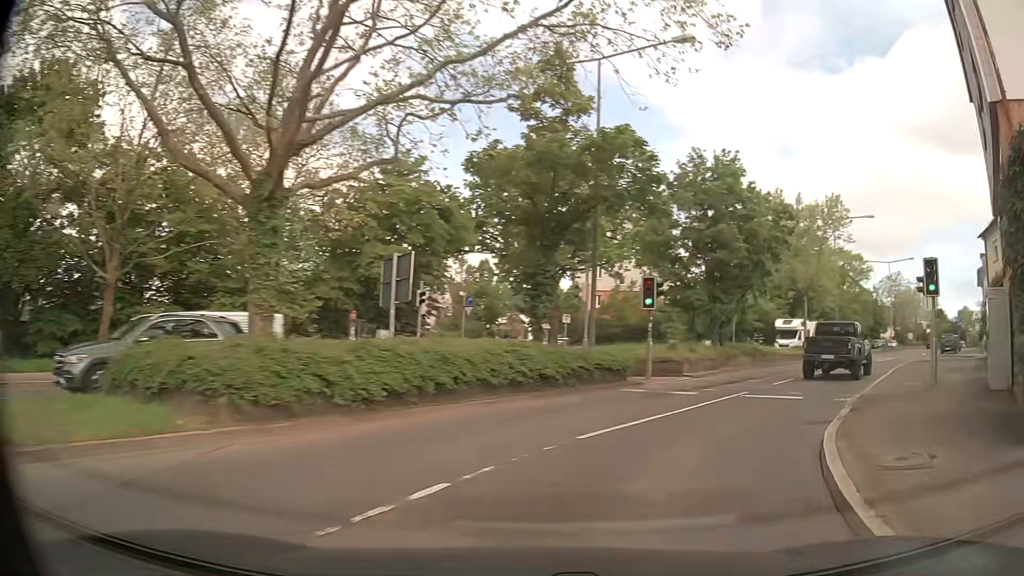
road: secondary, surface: asphalt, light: Day
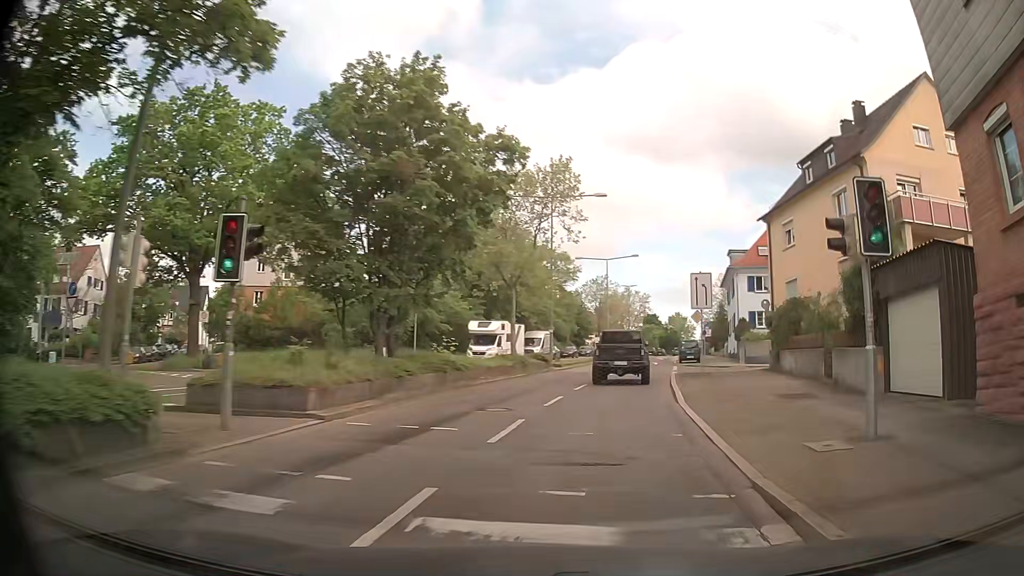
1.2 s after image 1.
(+2.8, +10.7) m; +28°
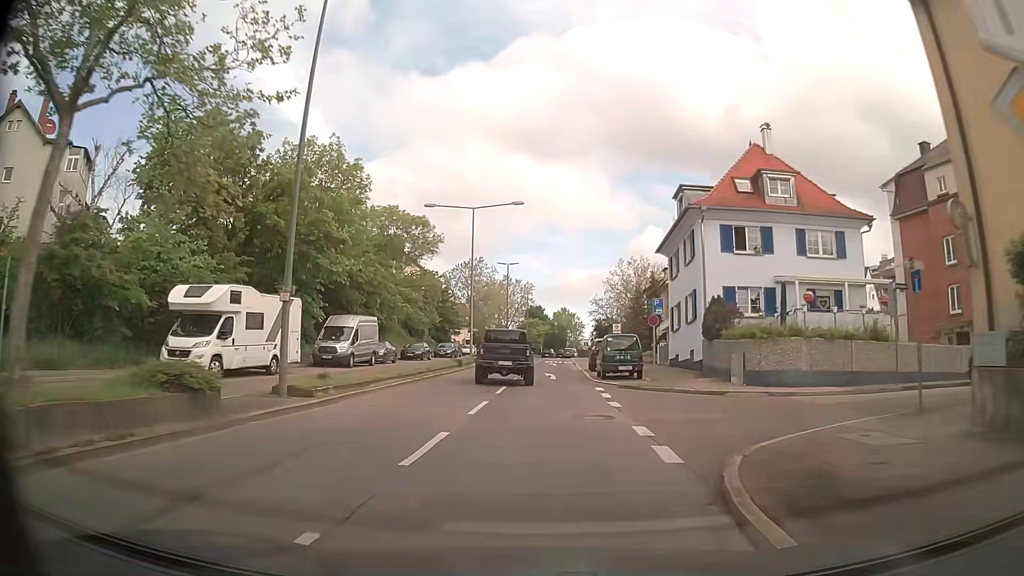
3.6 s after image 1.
(+3.0, +25.7) m; +9°
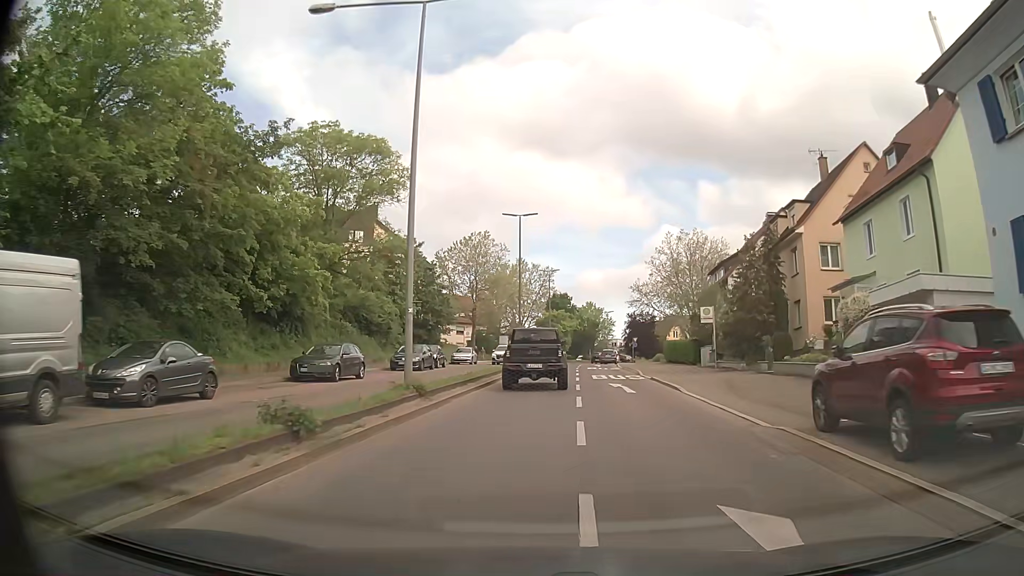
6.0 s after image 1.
(-0.8, +28.5) m; -2°
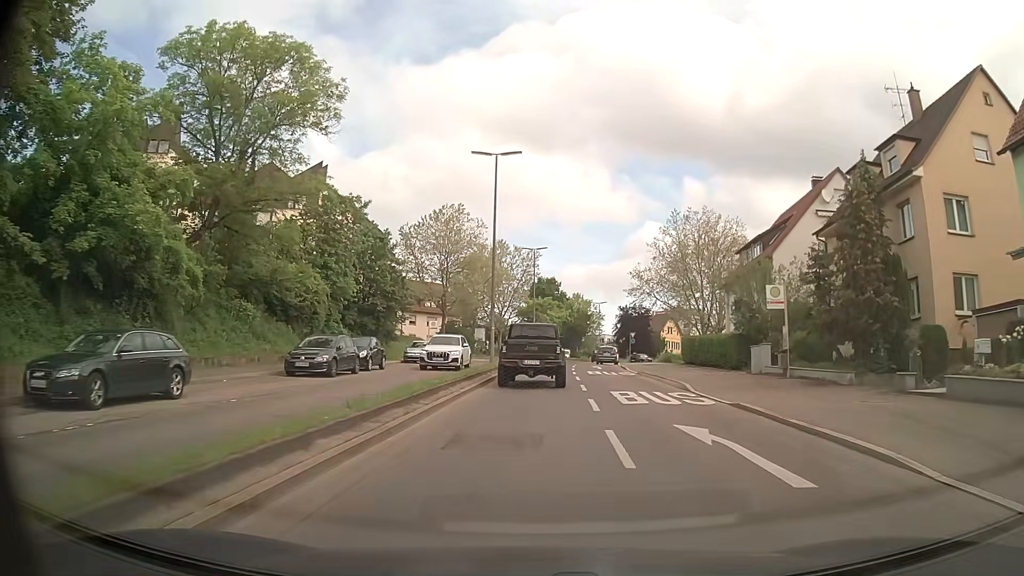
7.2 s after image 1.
(+0.1, +13.7) m; +2°
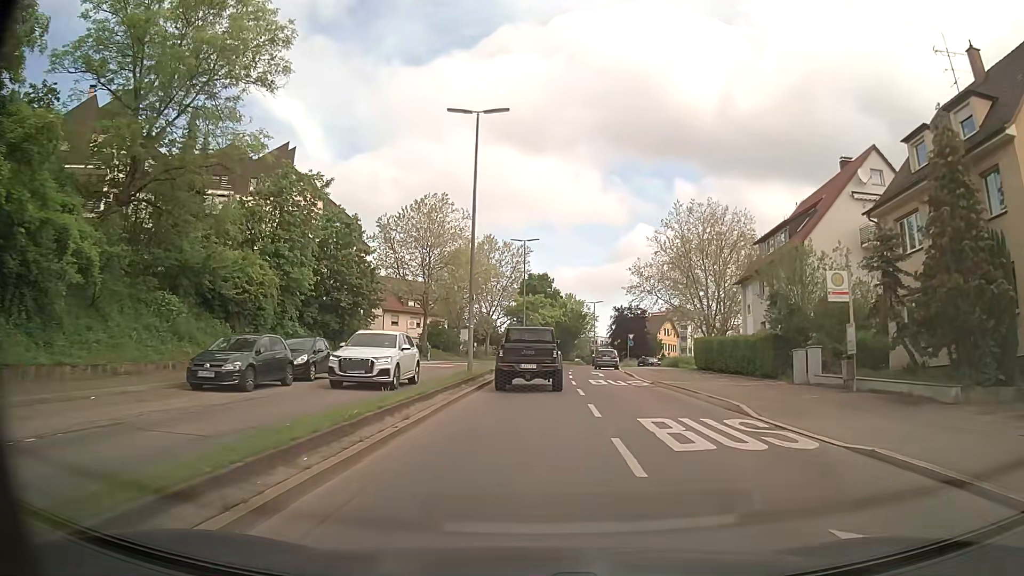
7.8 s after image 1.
(0.0, +6.4) m; 0°
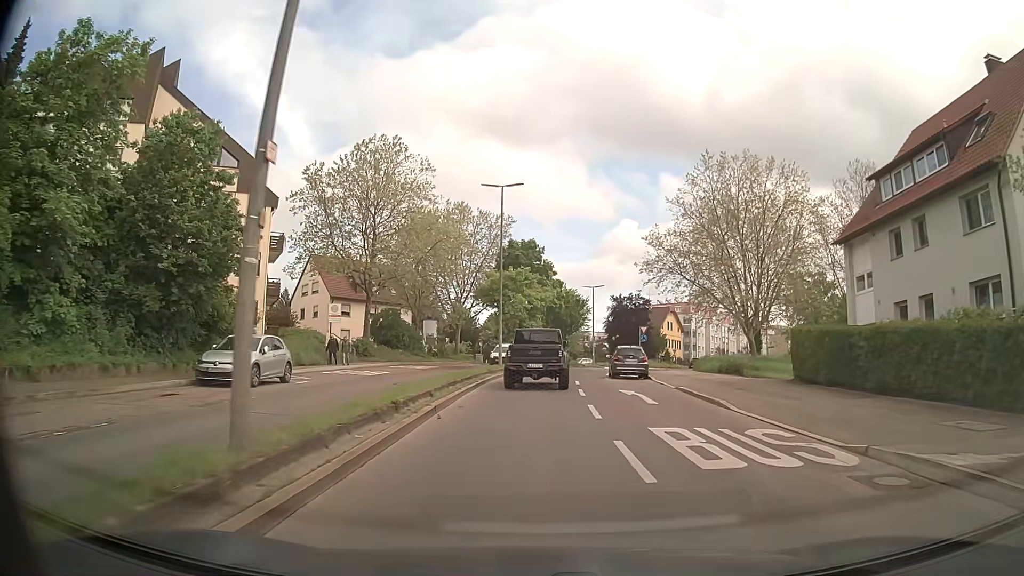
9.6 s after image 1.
(+0.4, +18.2) m; +1°
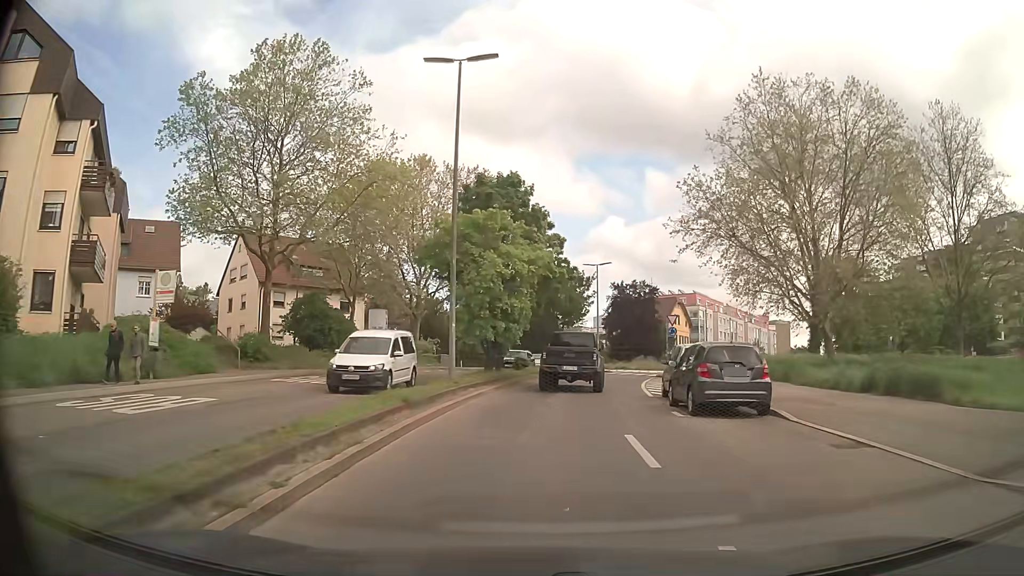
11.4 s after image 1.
(+0.3, +17.3) m; +2°
(0, +10) (+1, +20) (+2, +30) (+5, +40) (+8, +49) (+15, +56) (+21, +64) (+24, +73) (+27, +83) (+31, +92) m
